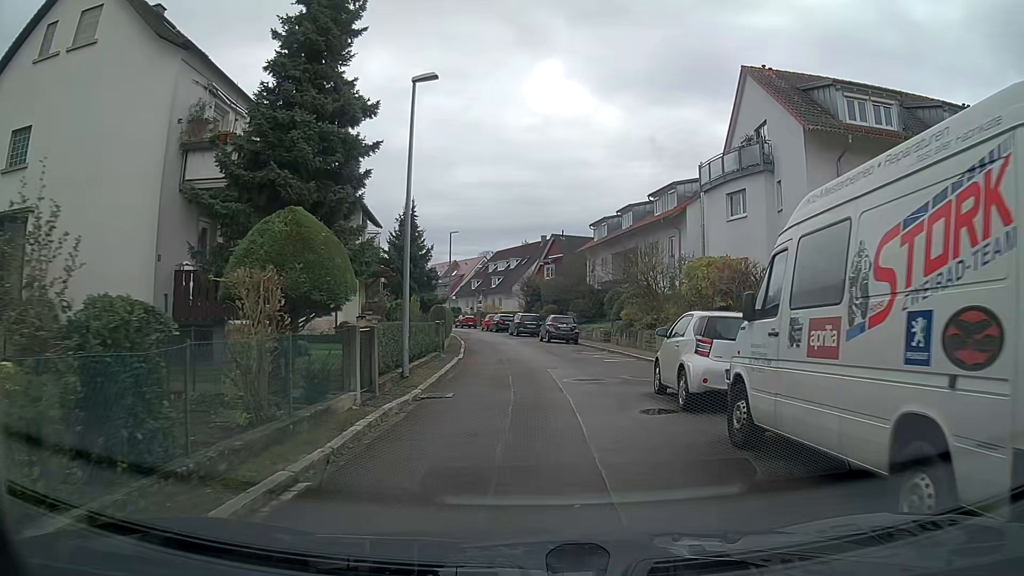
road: residential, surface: asphalt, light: Day
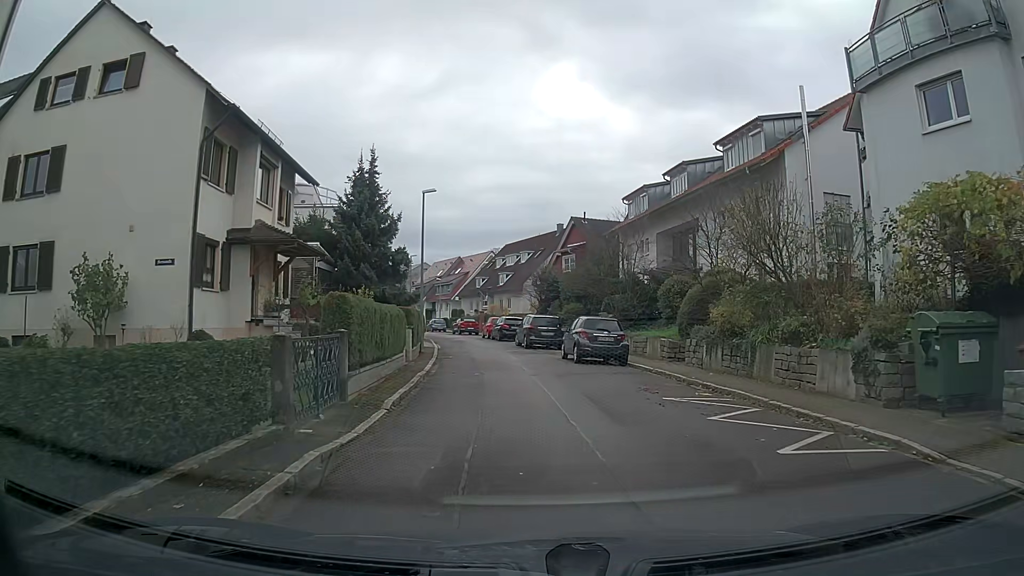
(-0.2, +14.7) m; -2°
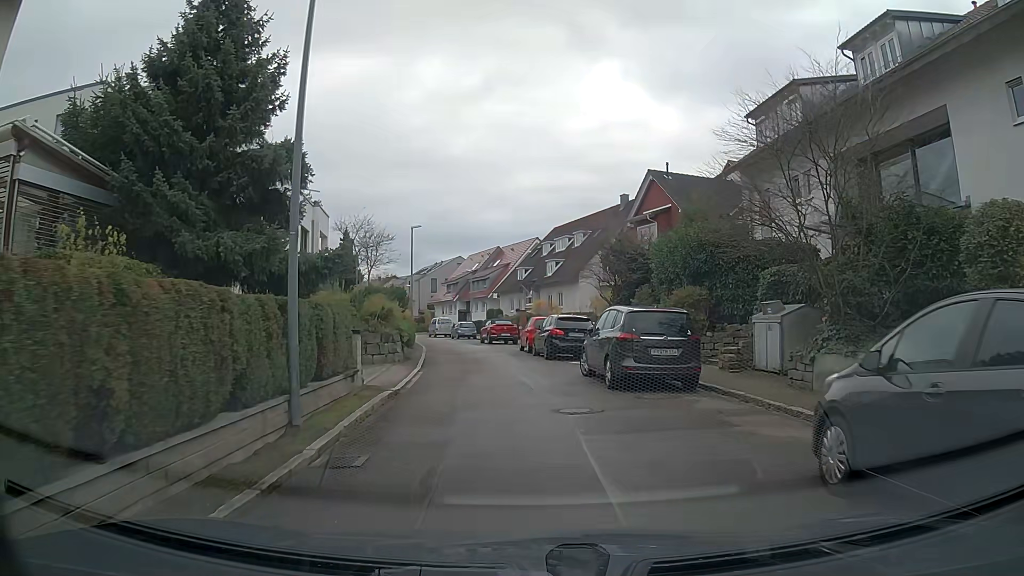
(-0.6, +18.9) m; -4°
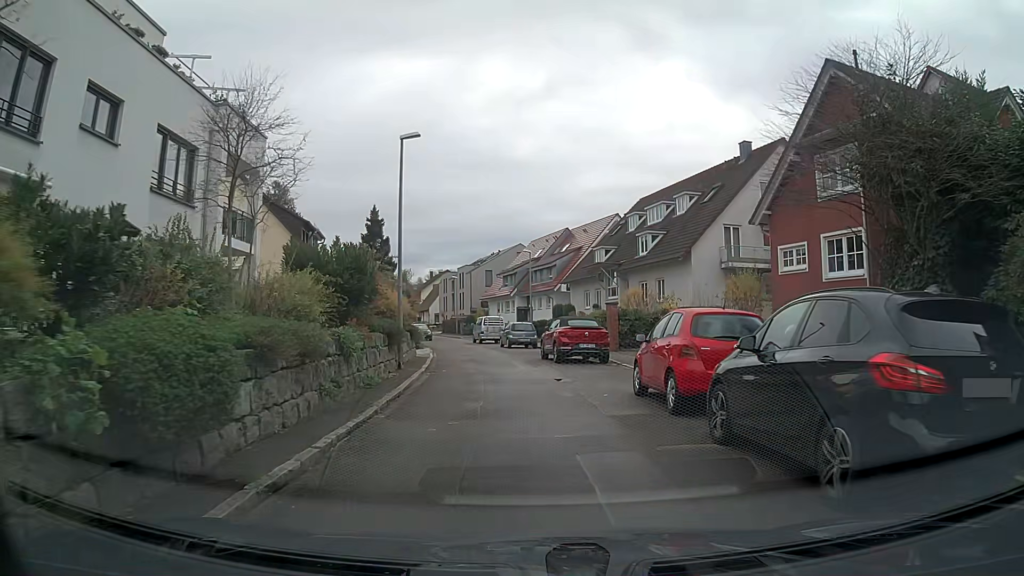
(-1.0, +18.7) m; -5°
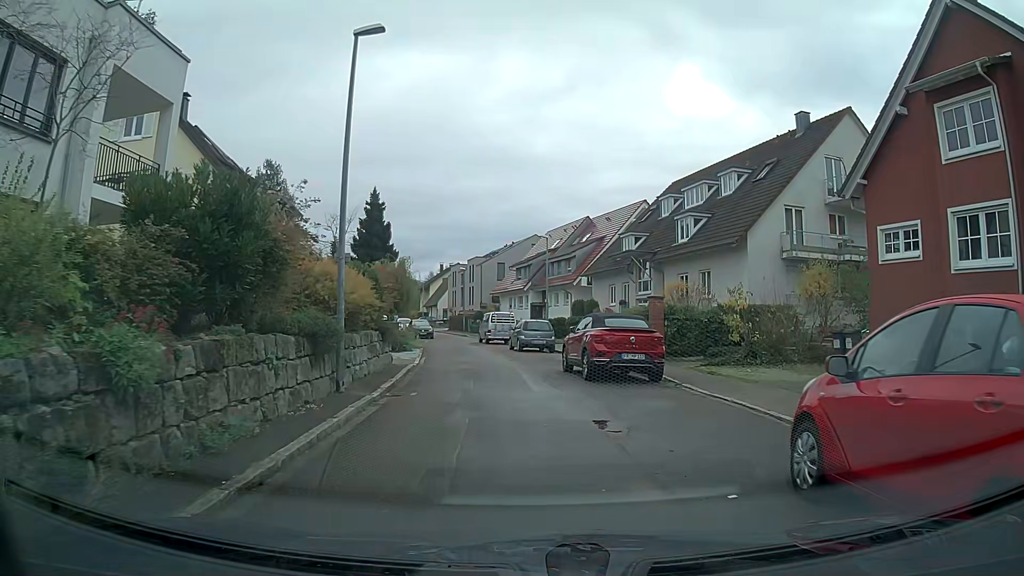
(-0.1, +7.1) m; -1°
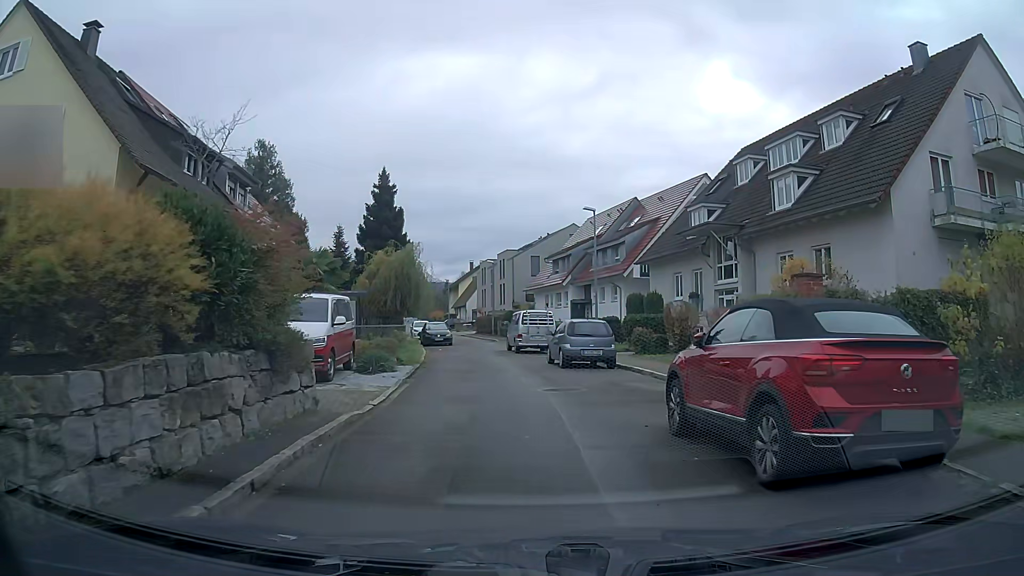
(-0.3, +9.9) m; -3°
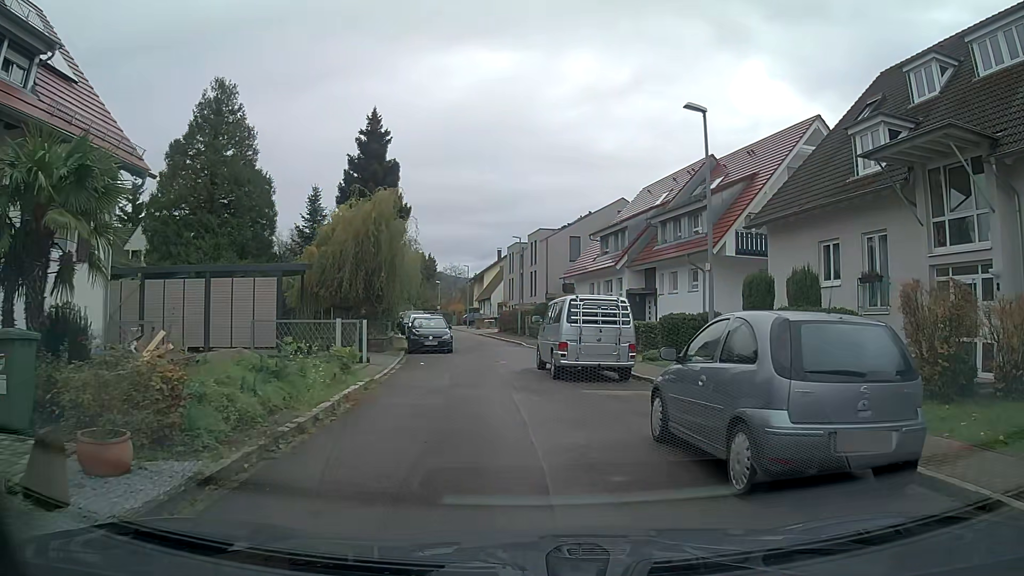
(-0.4, +14.7) m; -2°
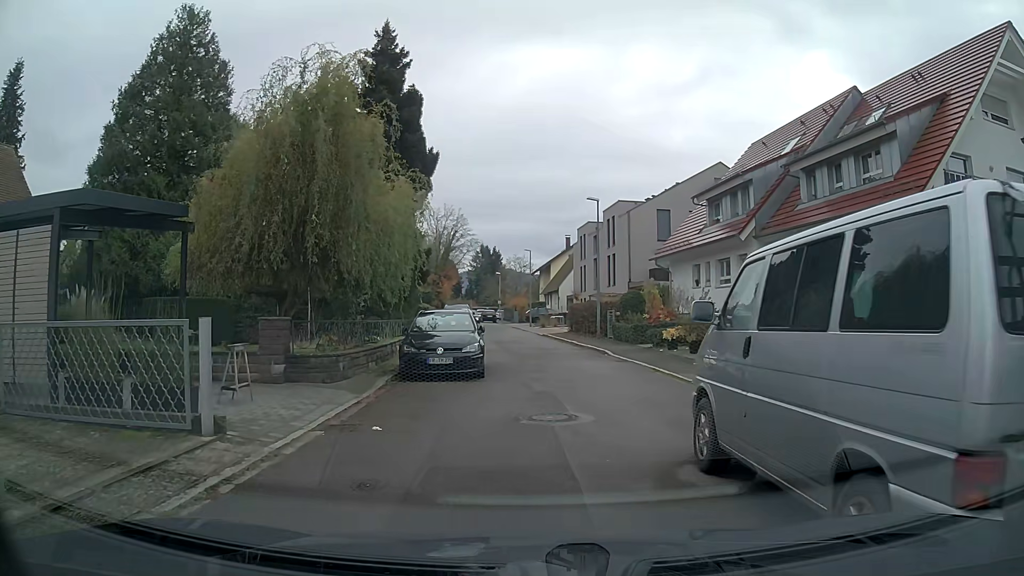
(-0.5, +12.4) m; -6°
